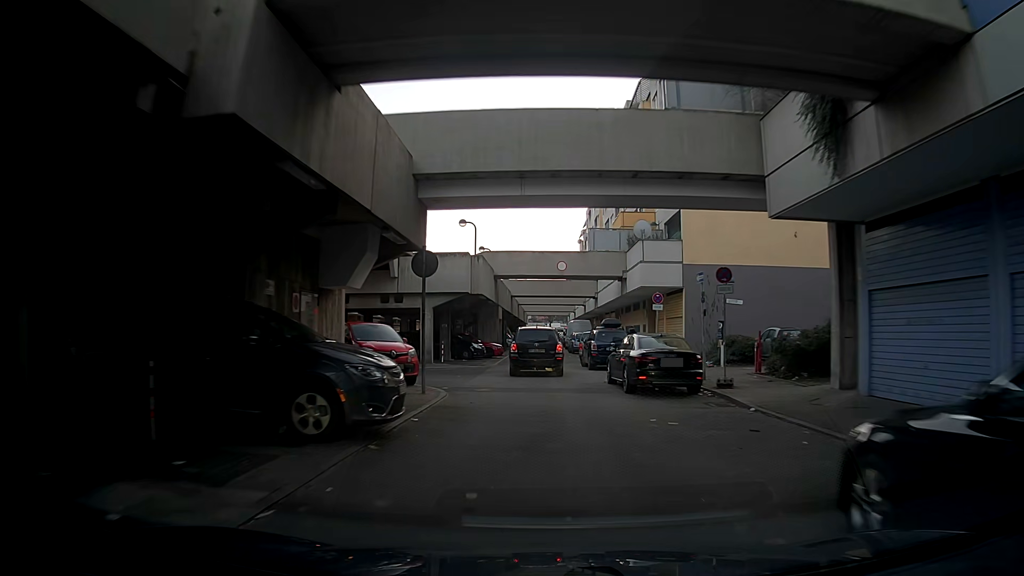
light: Day
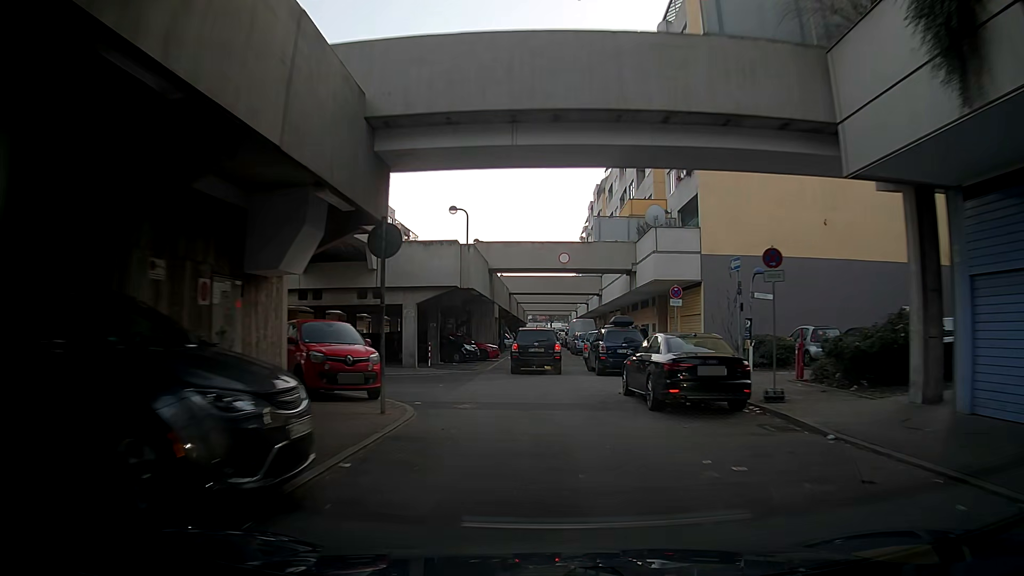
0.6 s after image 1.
(0.0, +3.7) m; -2°
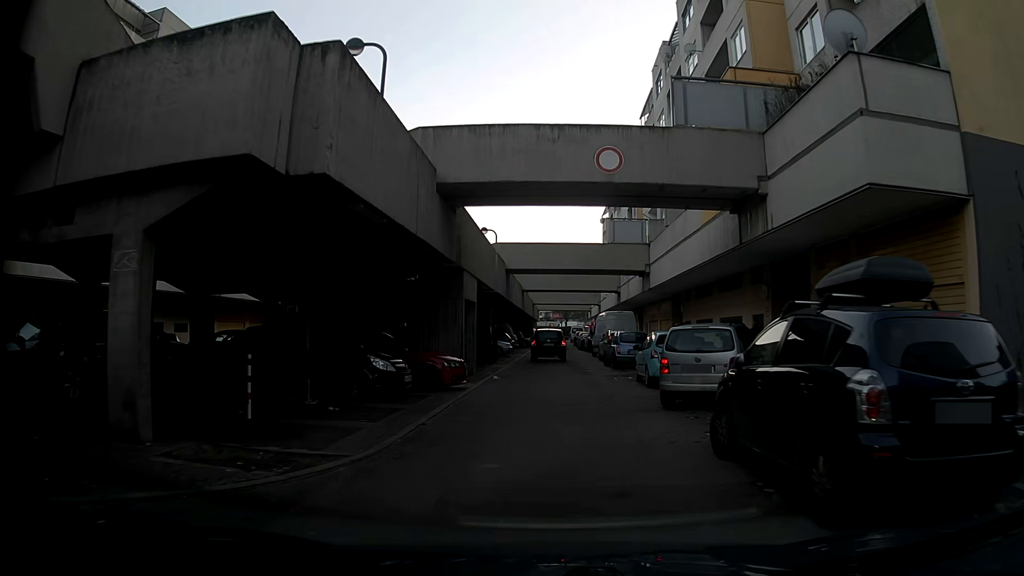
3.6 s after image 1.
(+0.3, +18.3) m; +2°
